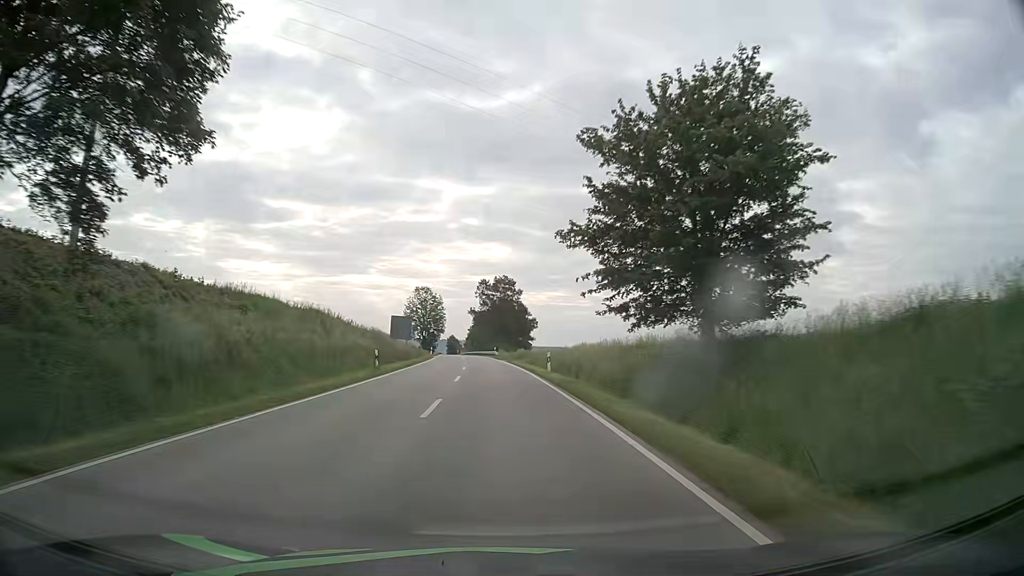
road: secondary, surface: asphalt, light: Day
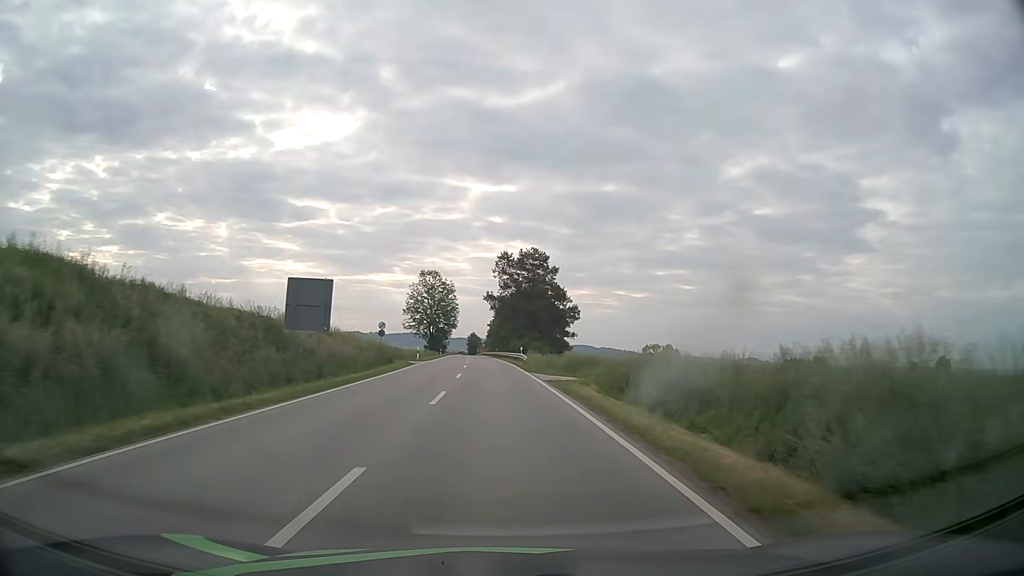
(-0.7, +33.3) m; -2°
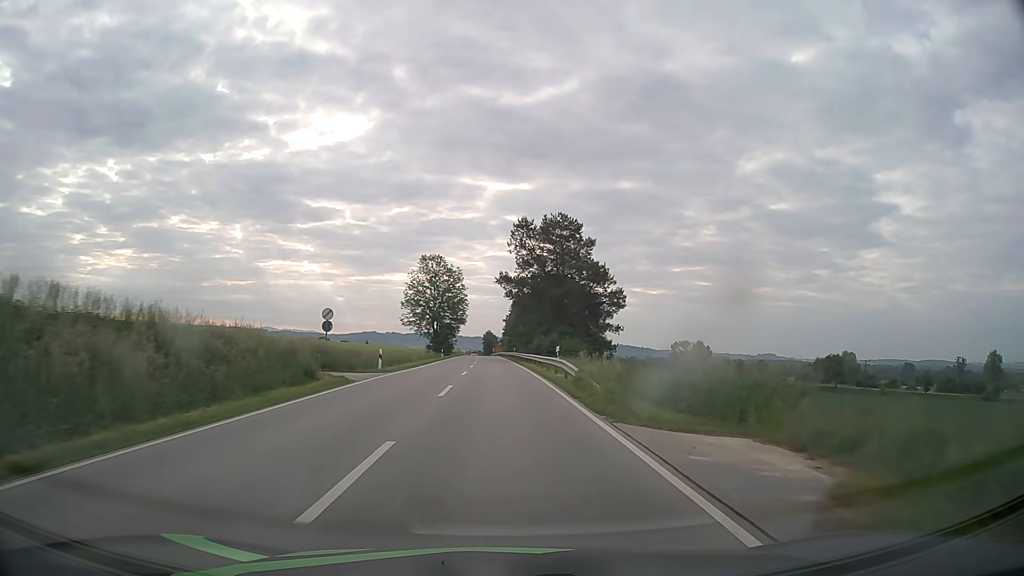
(-0.3, +22.3) m; -1°
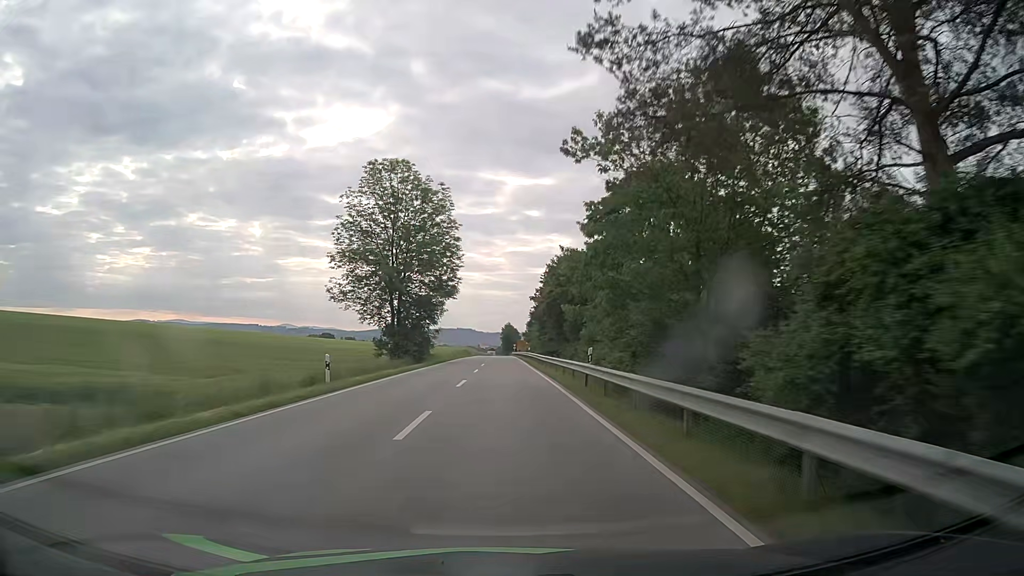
(-1.1, +55.4) m; -2°
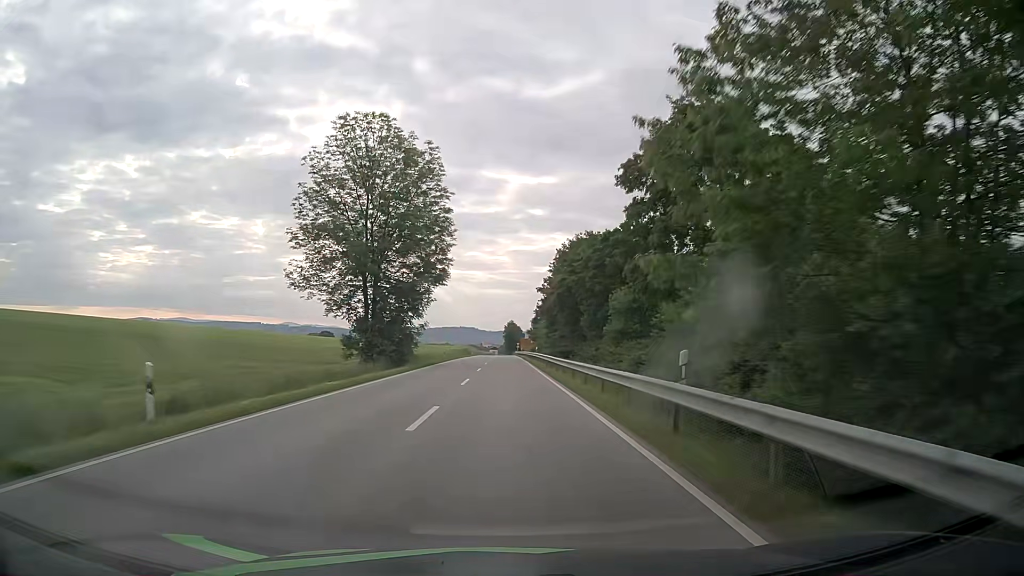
(0.0, +11.1) m; 0°
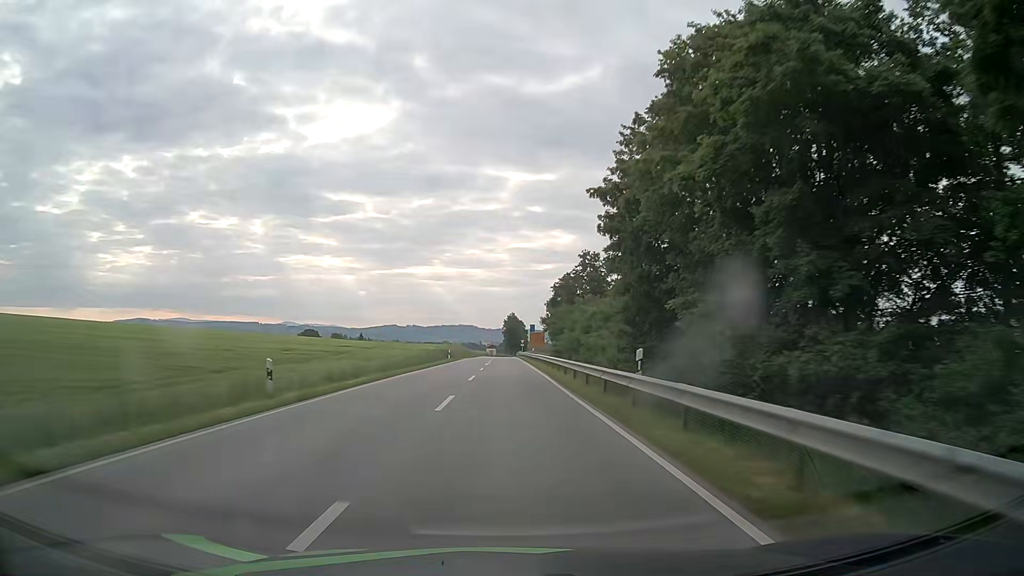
(0.0, +44.5) m; 0°
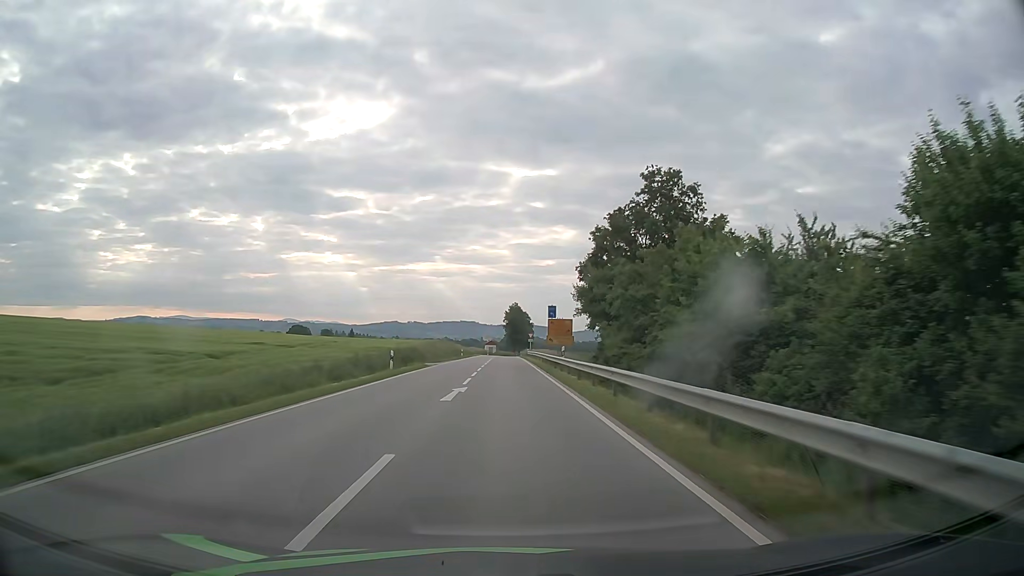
(-0.1, +33.3) m; 0°
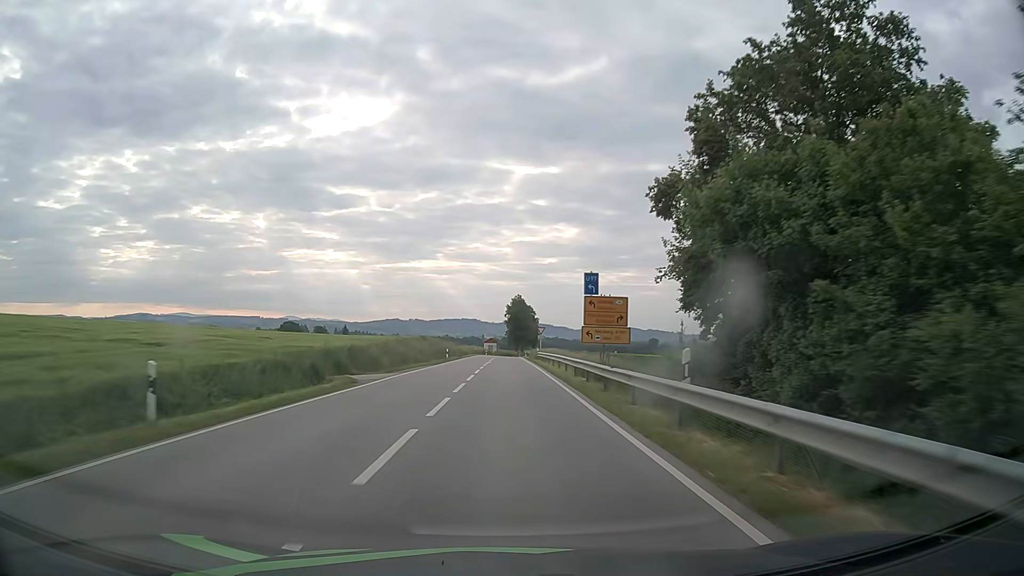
(-0.1, +22.2) m; 0°
(0, +10) (0, +20) (0, +30) (0, +40) (0, +50) (0, +60) (0, +70) (0, +80) (0, +90) (0, +100) m
